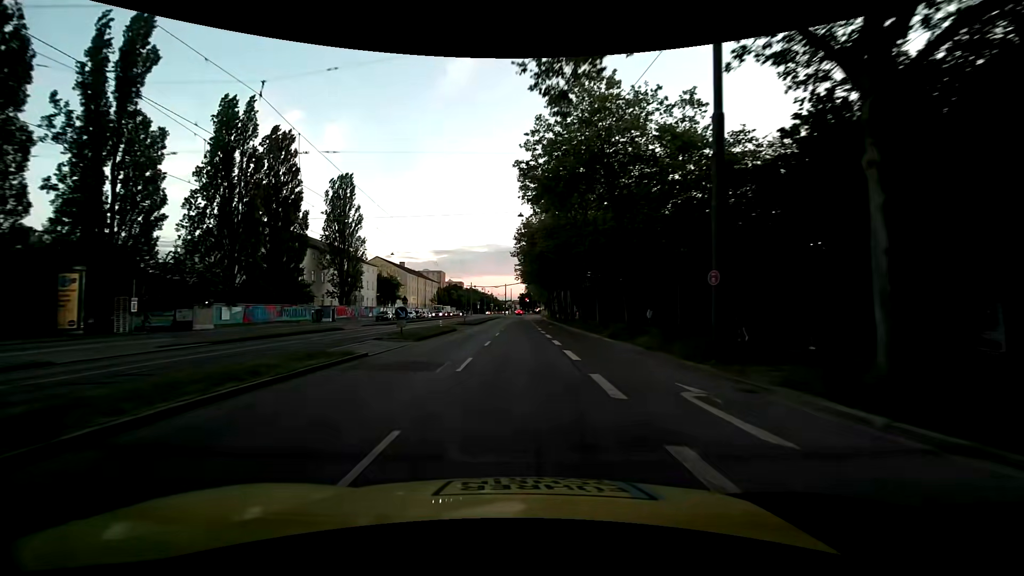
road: secondary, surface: asphalt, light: Day
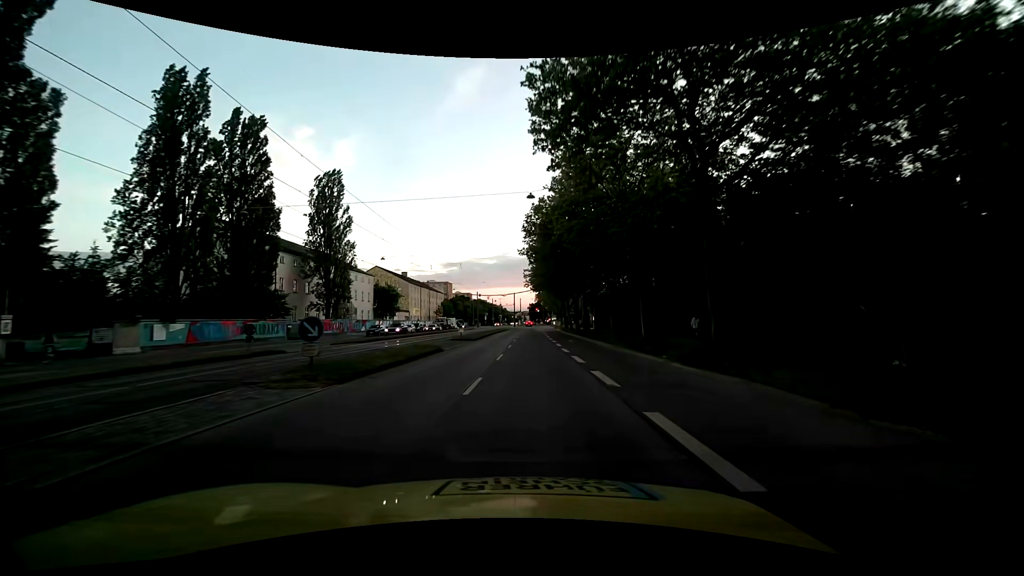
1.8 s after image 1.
(-0.1, +10.5) m; -1°
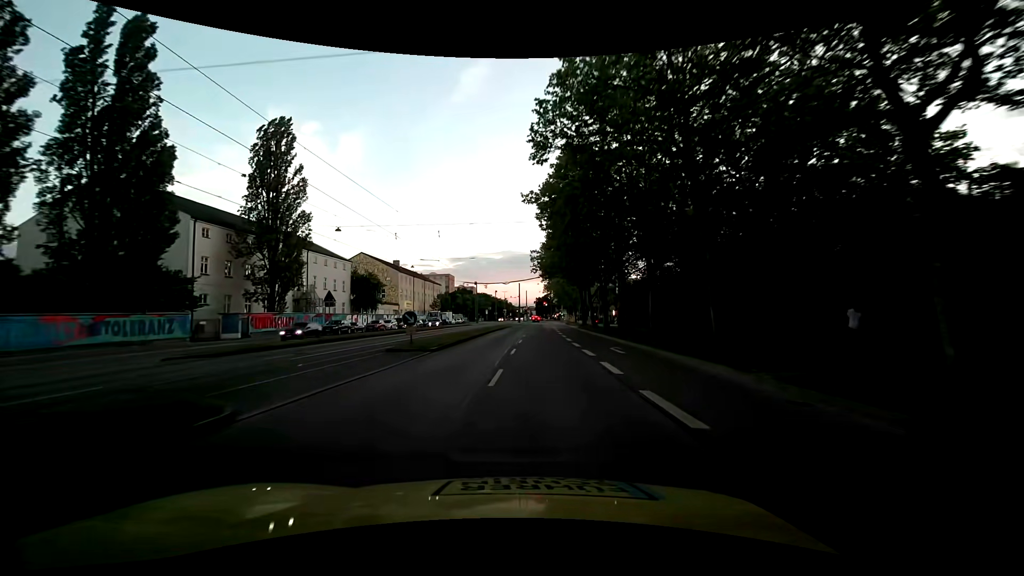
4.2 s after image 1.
(+0.2, +18.1) m; -1°
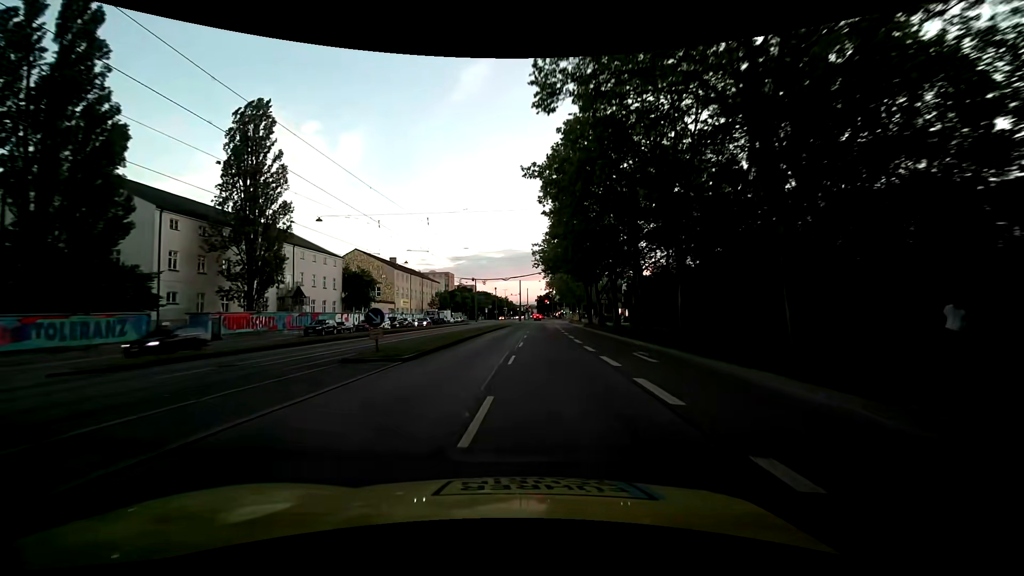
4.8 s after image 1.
(+0.1, +4.8) m; +1°
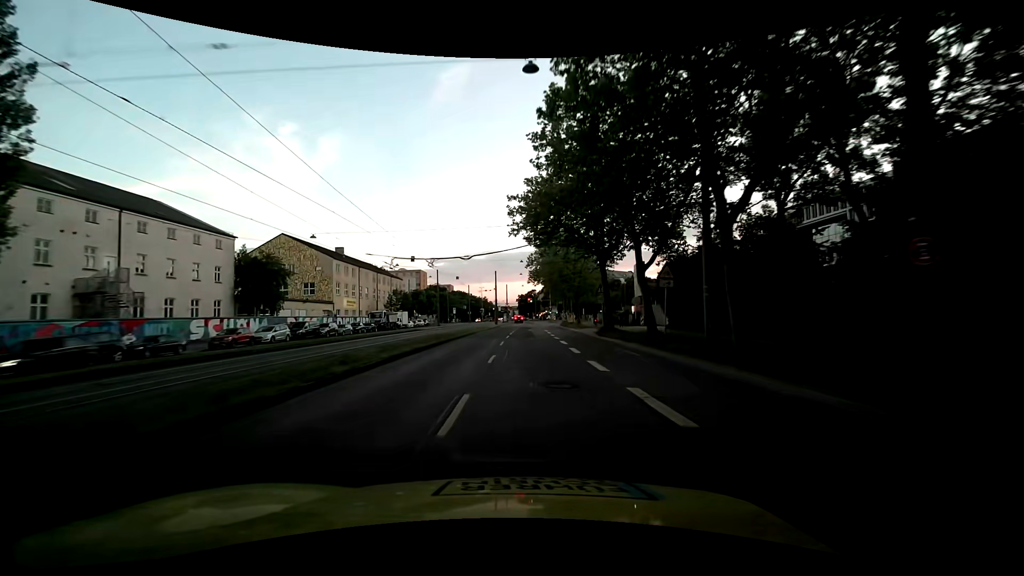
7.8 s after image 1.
(+0.4, +25.6) m; +2°
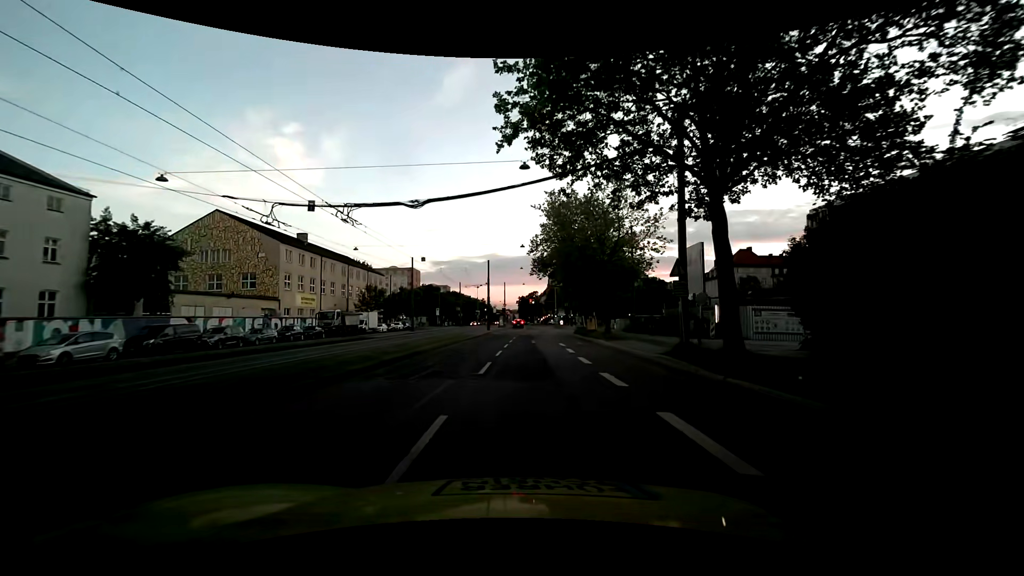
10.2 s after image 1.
(0.0, +19.8) m; -1°
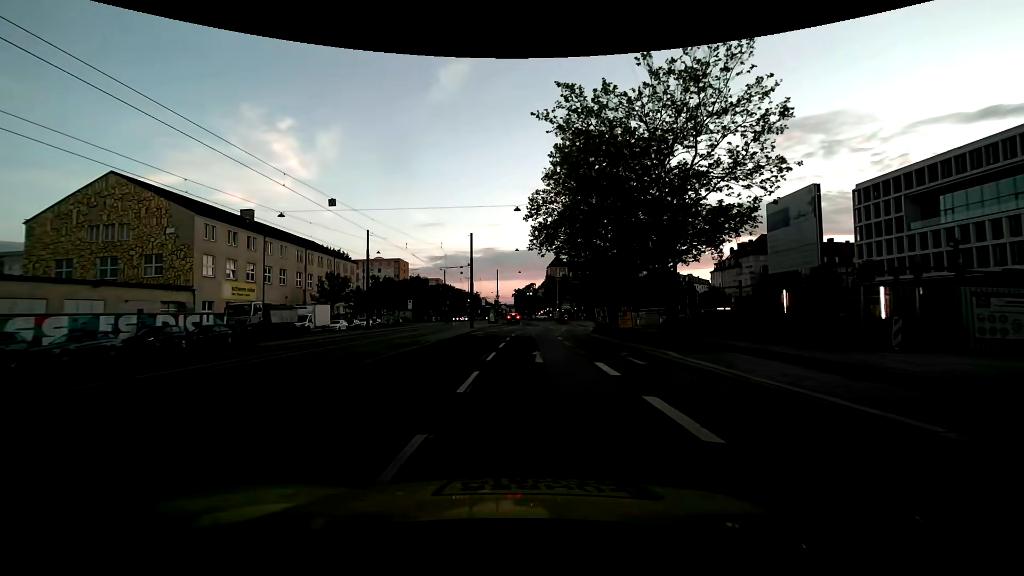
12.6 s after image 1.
(+0.2, +16.9) m; +1°
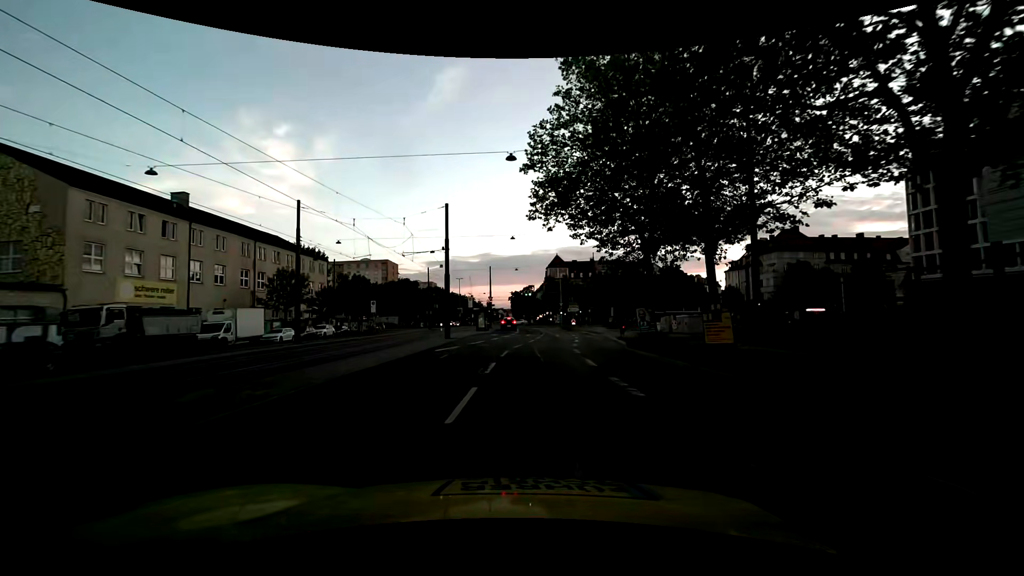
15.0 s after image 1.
(0.0, +14.3) m; 0°
(0, +10) (0, +20) (+1, +30) (+2, +40) (+4, +50) (+4, +60) (+4, +70) (+4, +80) (+4, +90) (+3, +100) m
